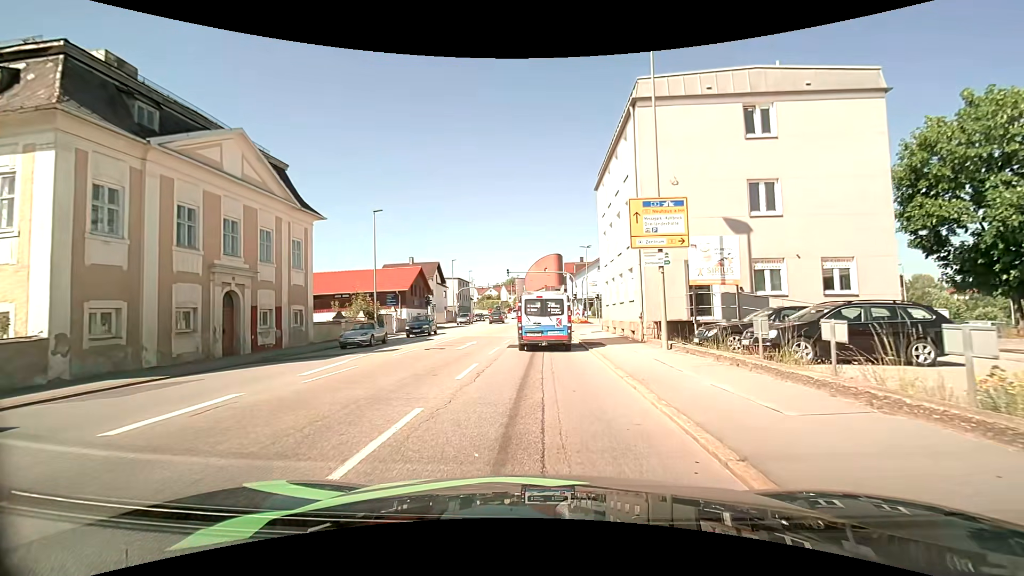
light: Day
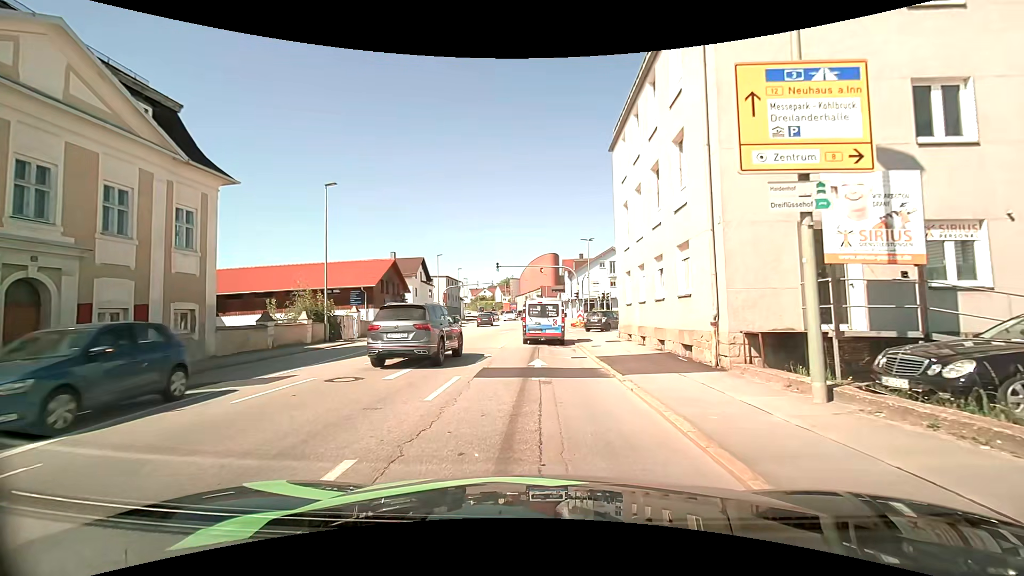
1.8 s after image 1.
(0.0, +8.6) m; 0°
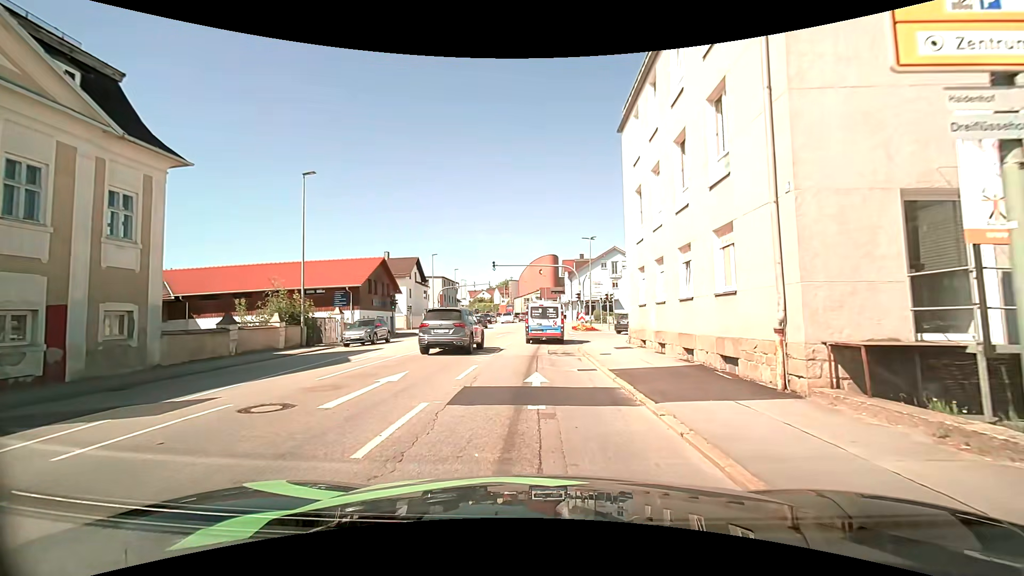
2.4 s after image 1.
(0.0, +3.1) m; 0°
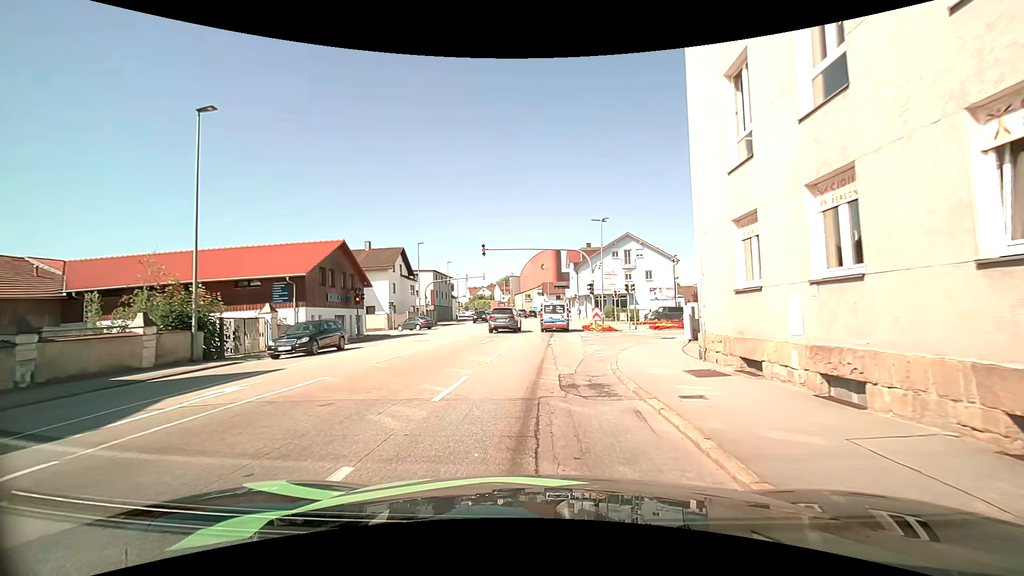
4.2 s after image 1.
(0.0, +9.2) m; -1°
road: tertiary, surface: asphalt
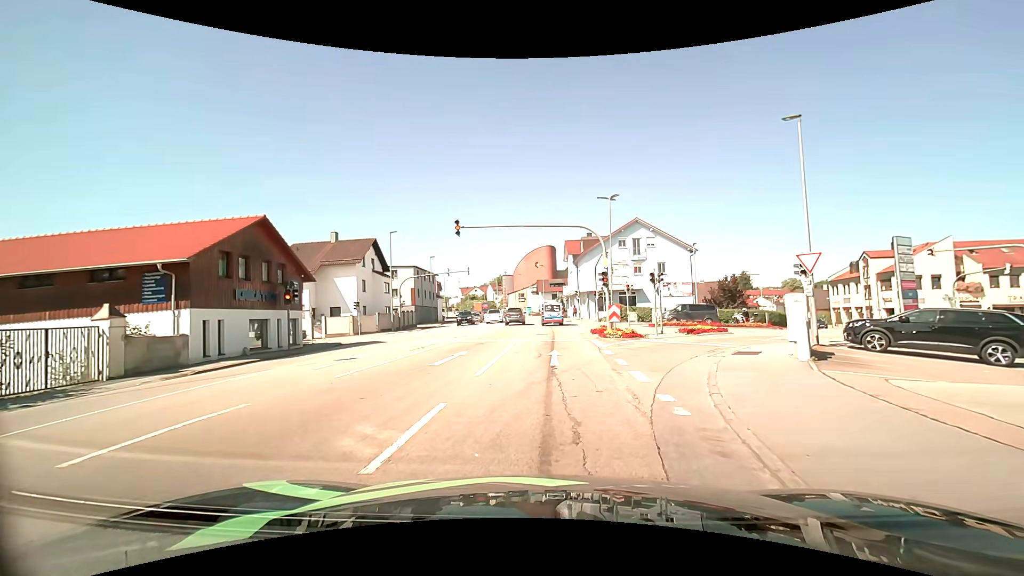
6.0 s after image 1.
(+0.1, +9.3) m; 0°
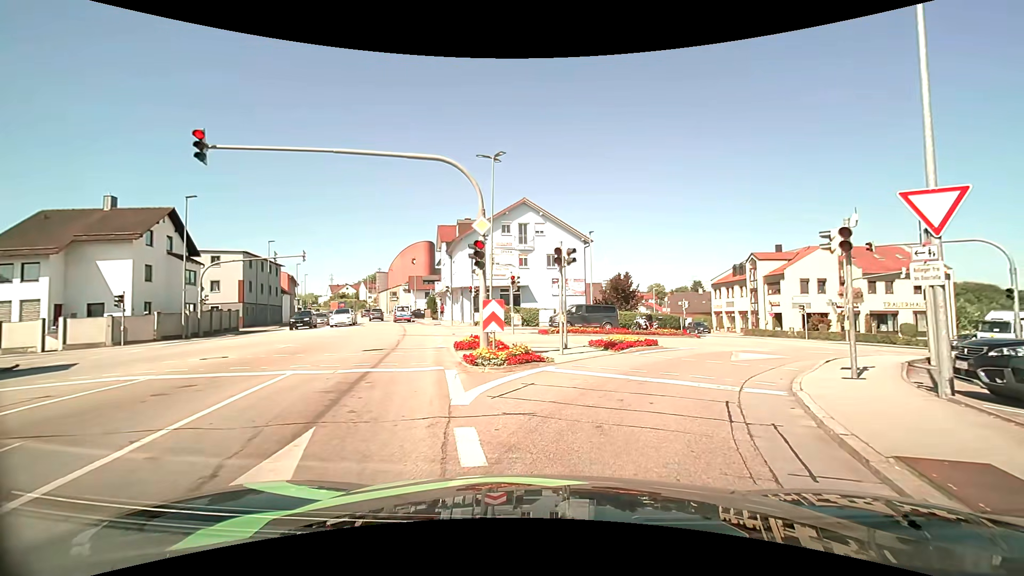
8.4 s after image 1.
(+1.3, +11.3) m; +13°
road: tertiary_link
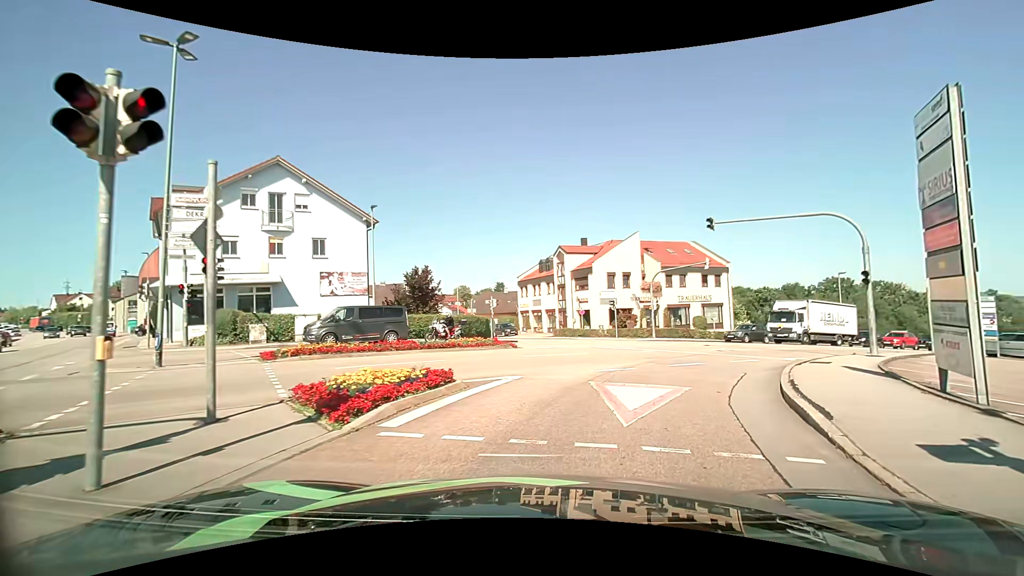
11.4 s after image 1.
(+2.0, +10.5) m; +21°
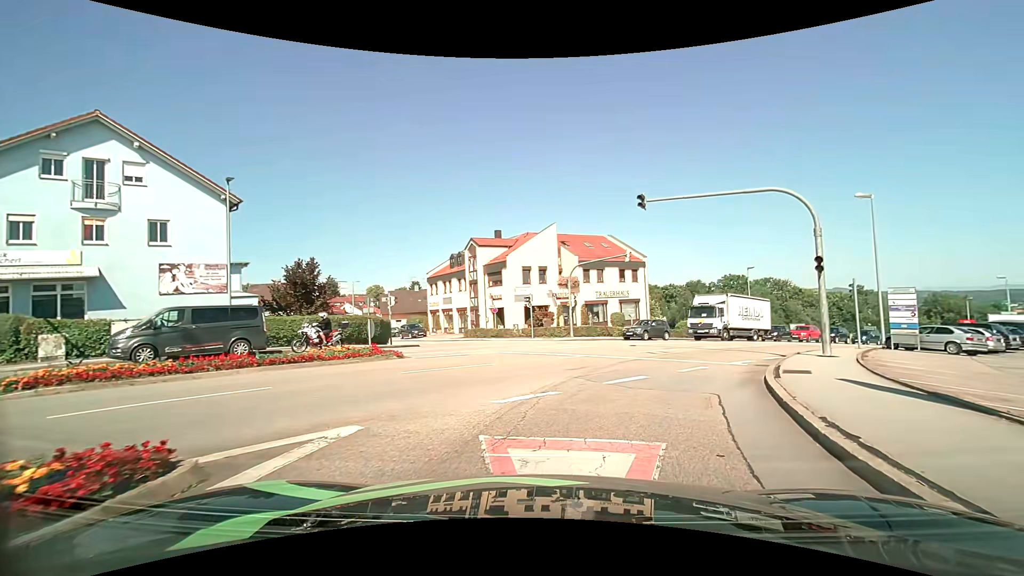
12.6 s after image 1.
(+0.5, +4.9) m; +9°
(+1, +10) (+6, +19) (+11, +27) (+18, +34) (+25, +42) (+33, +48) (+40, +55) (+48, +60) (+57, +66) (+66, +71) m
